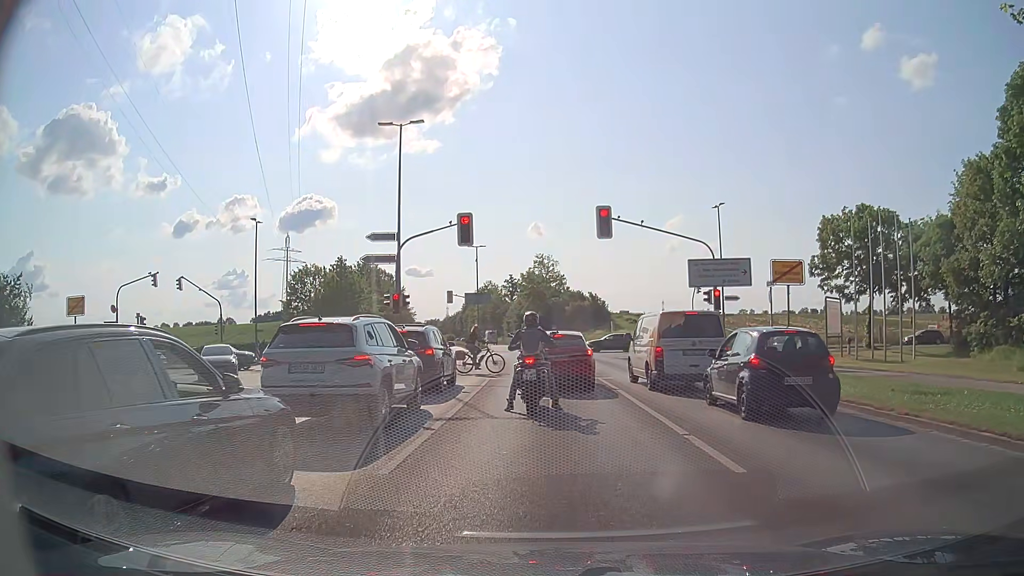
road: tertiary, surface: asphalt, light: Day
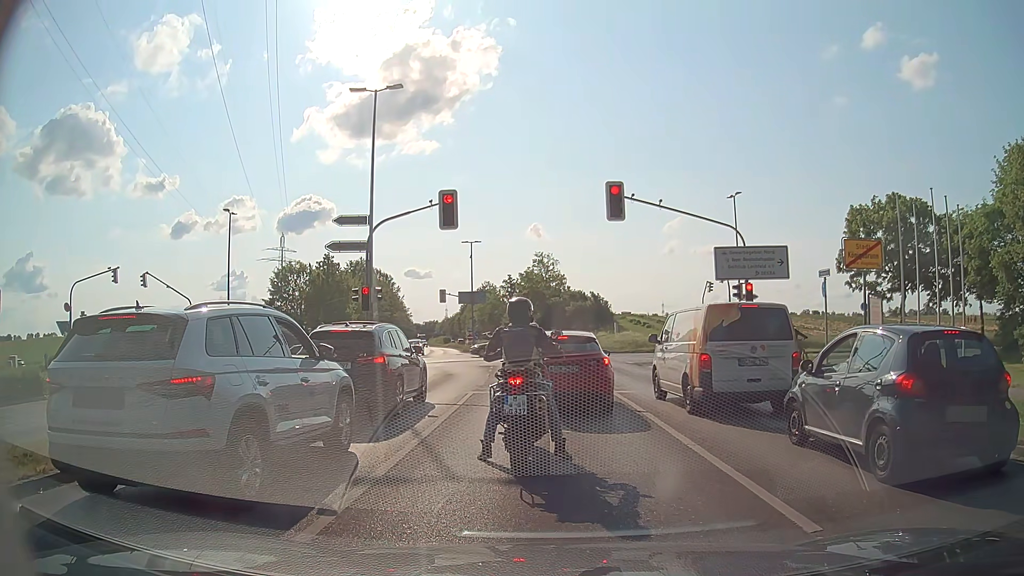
(+0.1, +4.5) m; +2°
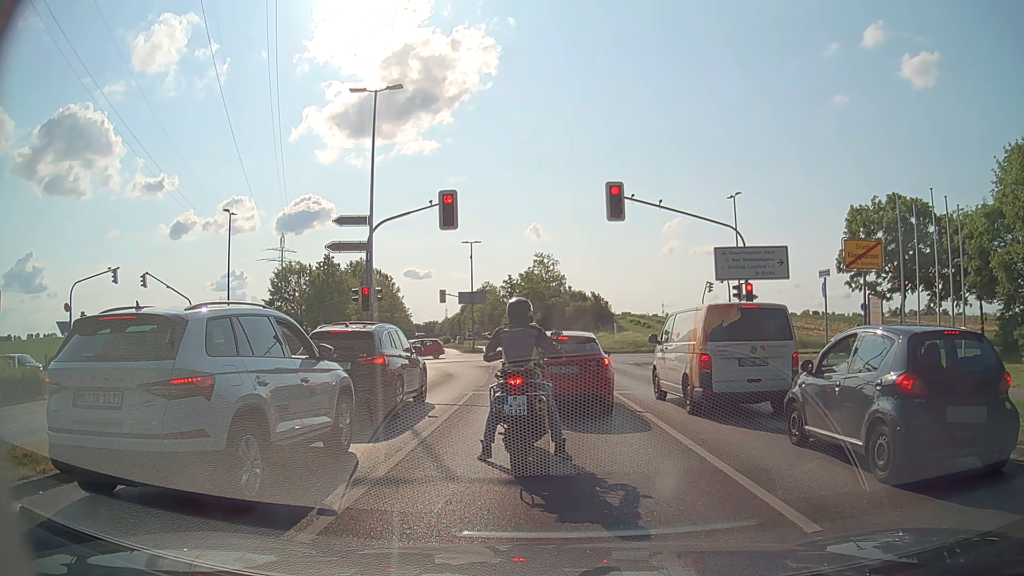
(0.0, +0.1) m; 0°
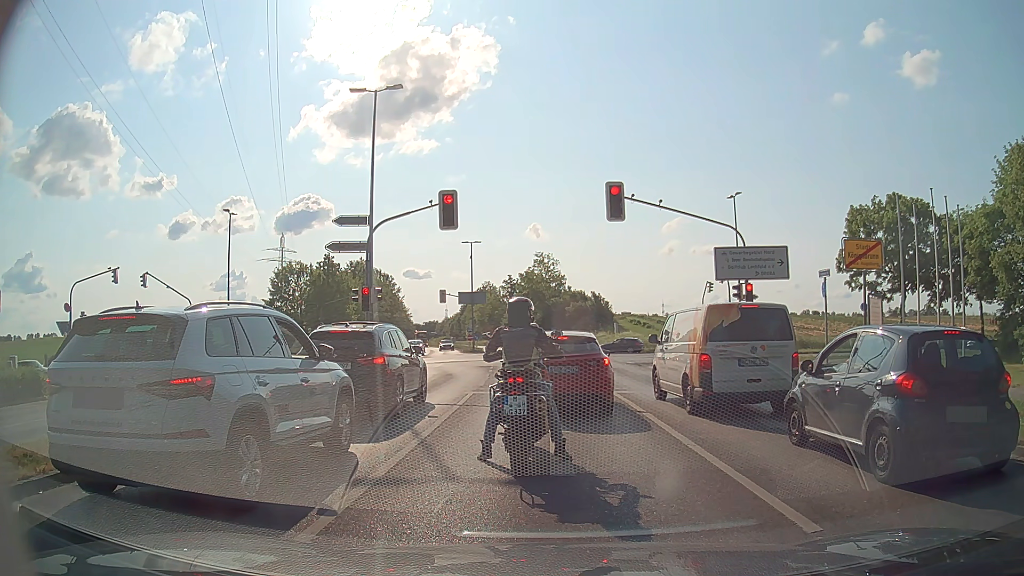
(0.0, 0.0) m; 0°
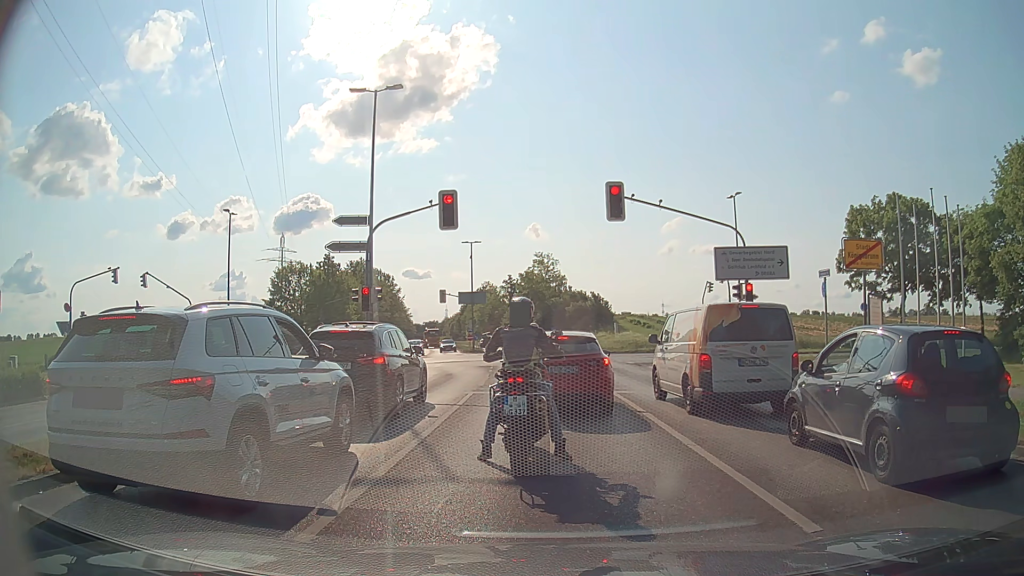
(0.0, 0.0) m; 0°
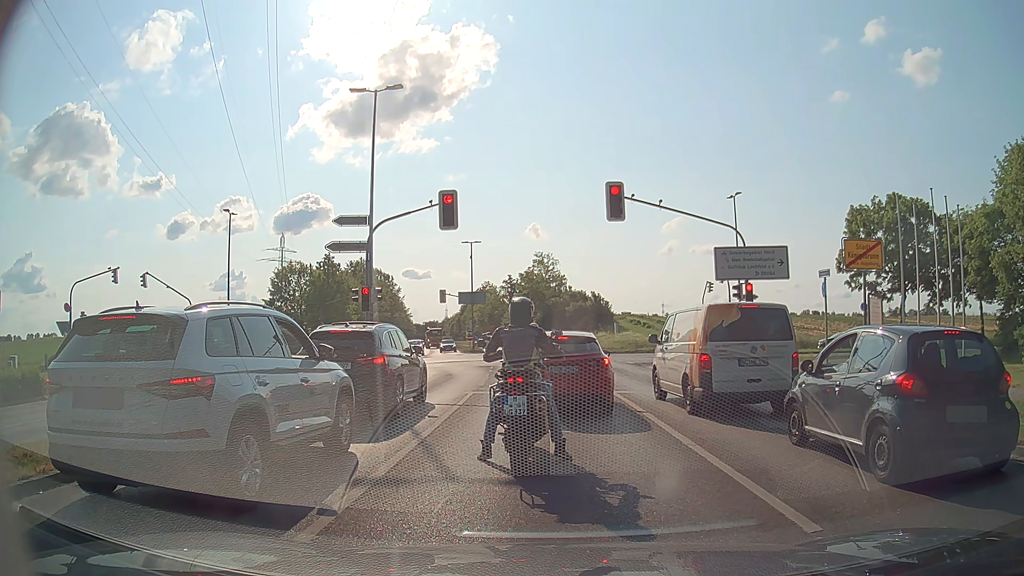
(0.0, 0.0) m; 0°
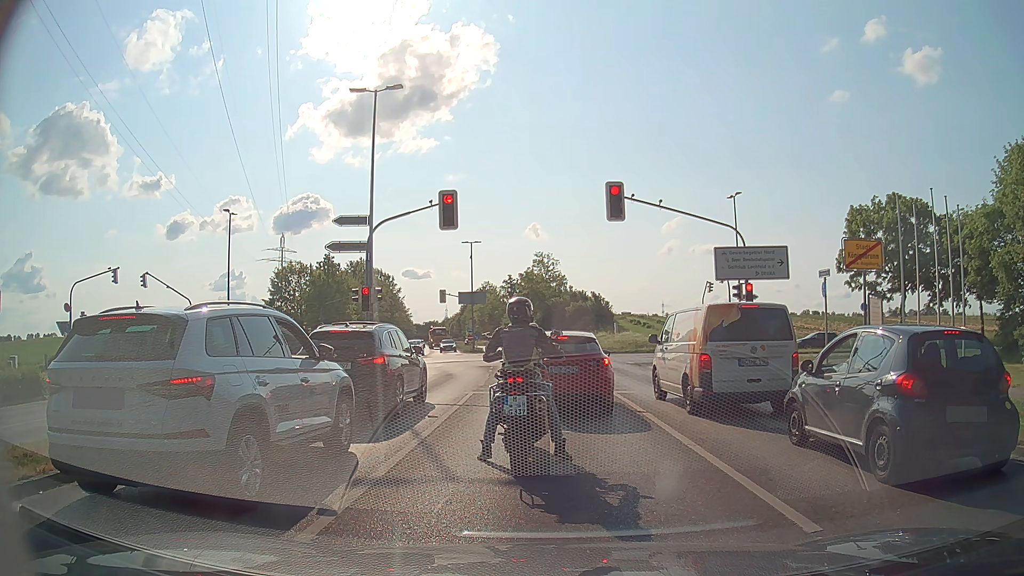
(0.0, 0.0) m; 0°
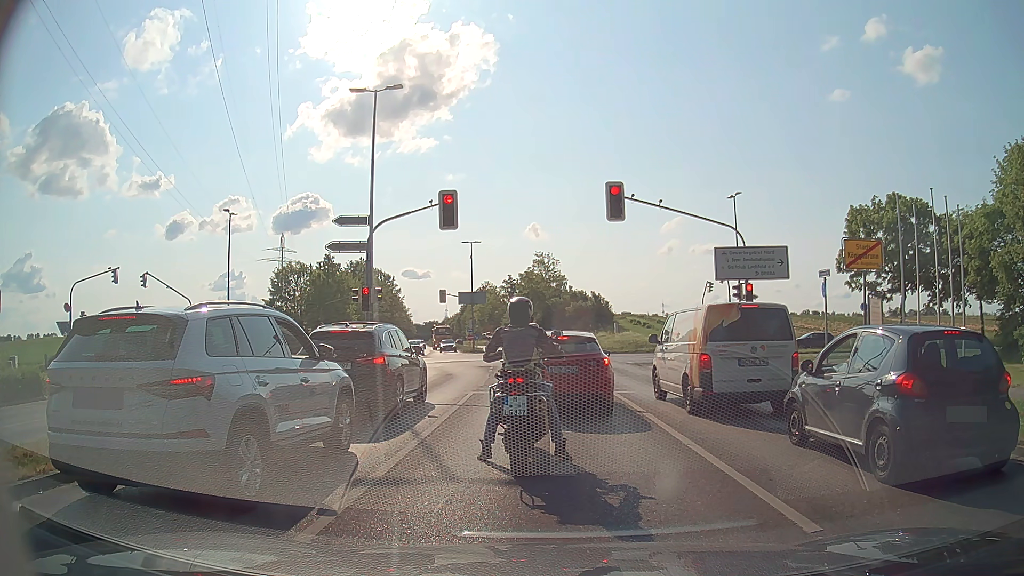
(0.0, 0.0) m; 0°
